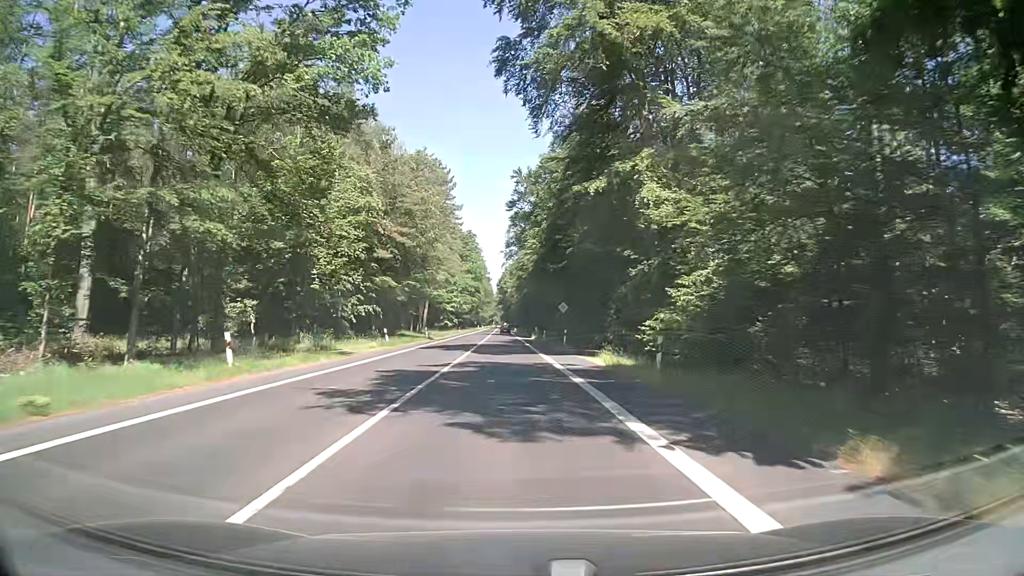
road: secondary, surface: asphalt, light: Day
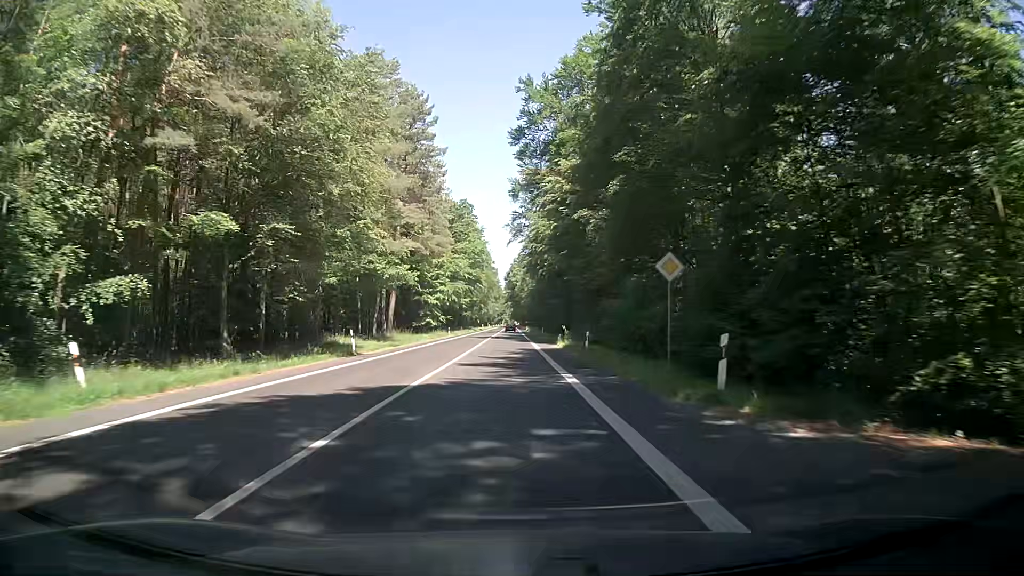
(-0.1, +33.9) m; 0°
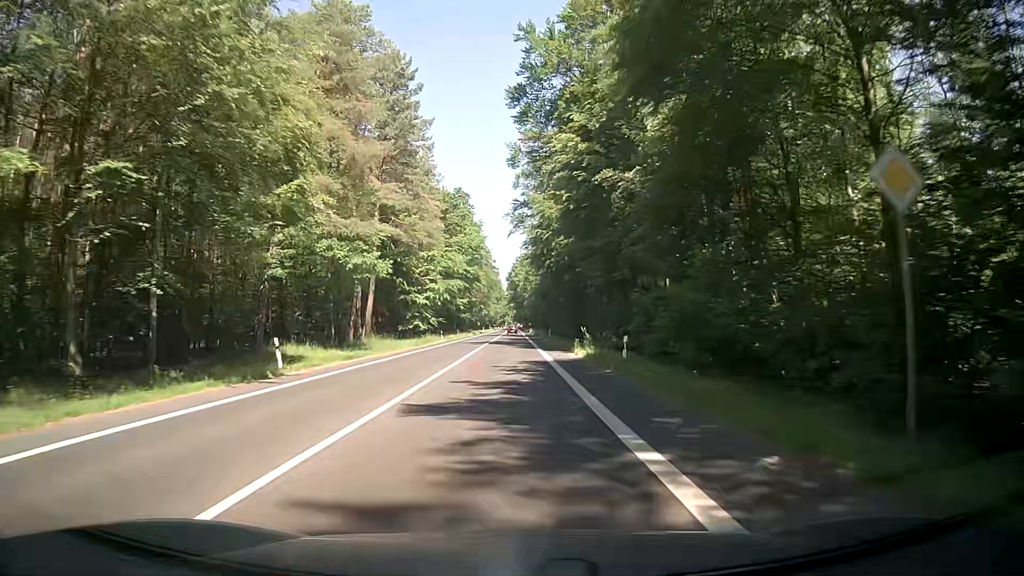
(-0.1, +11.3) m; -1°
